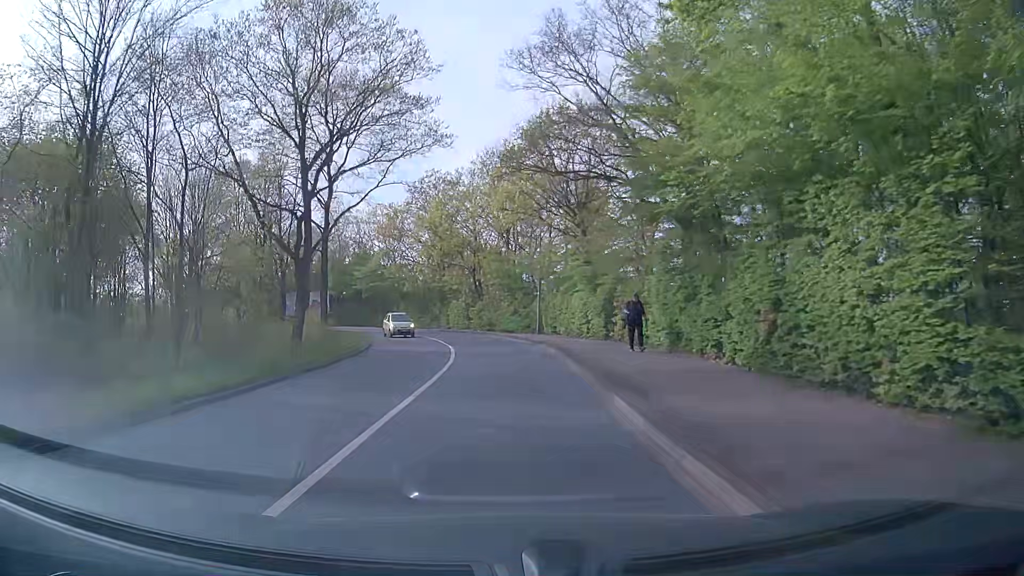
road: primary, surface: asphalt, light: Day
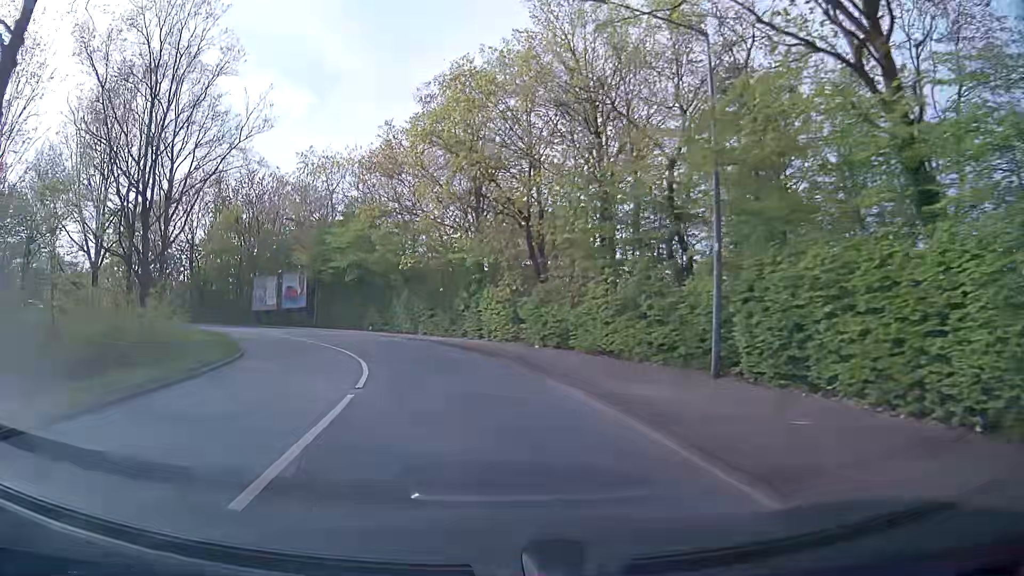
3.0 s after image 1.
(-0.6, +28.9) m; -6°
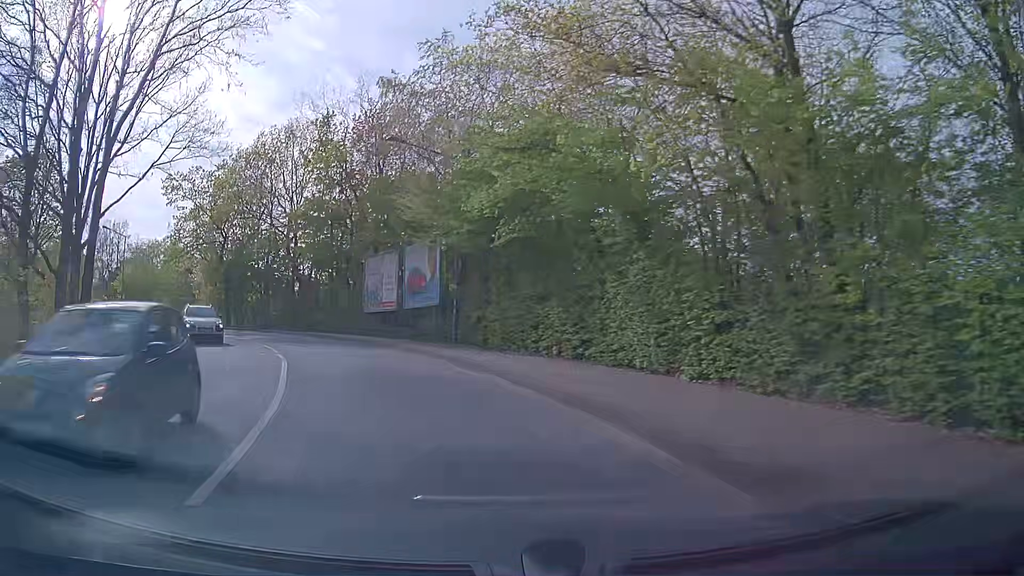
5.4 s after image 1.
(-3.3, +23.3) m; -18°
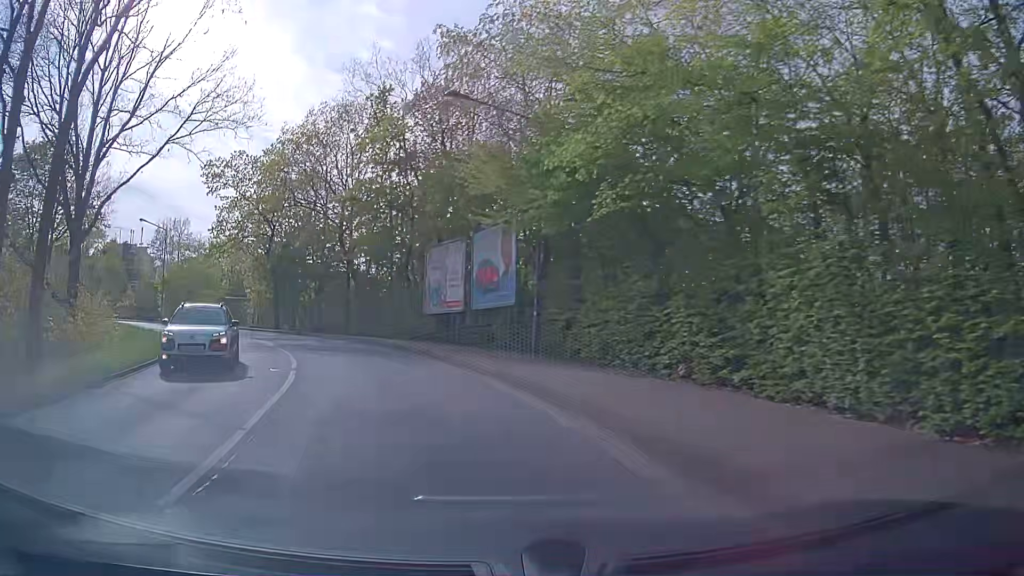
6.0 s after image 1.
(-0.2, +5.7) m; -6°
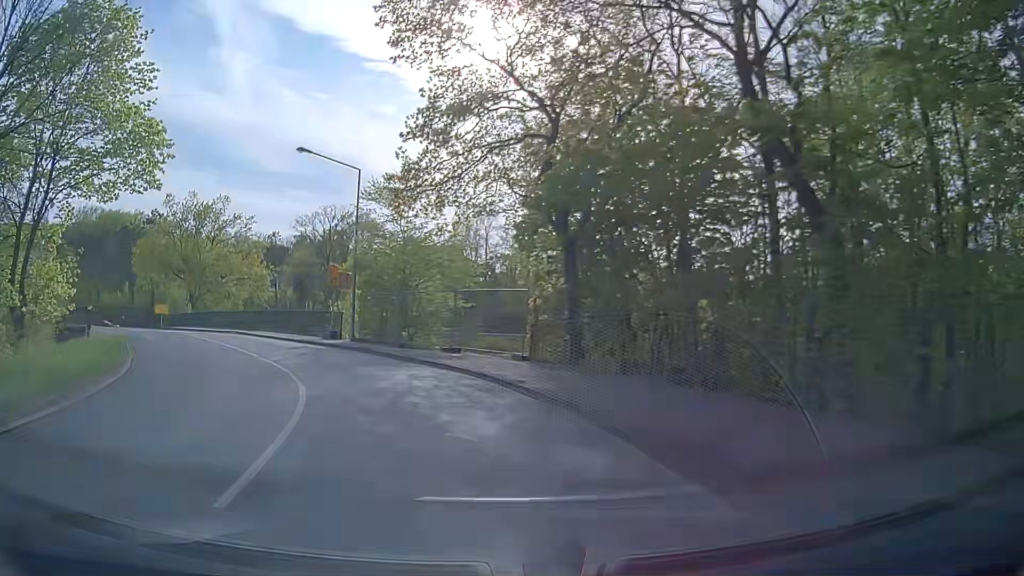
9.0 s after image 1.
(-7.2, +26.3) m; -29°
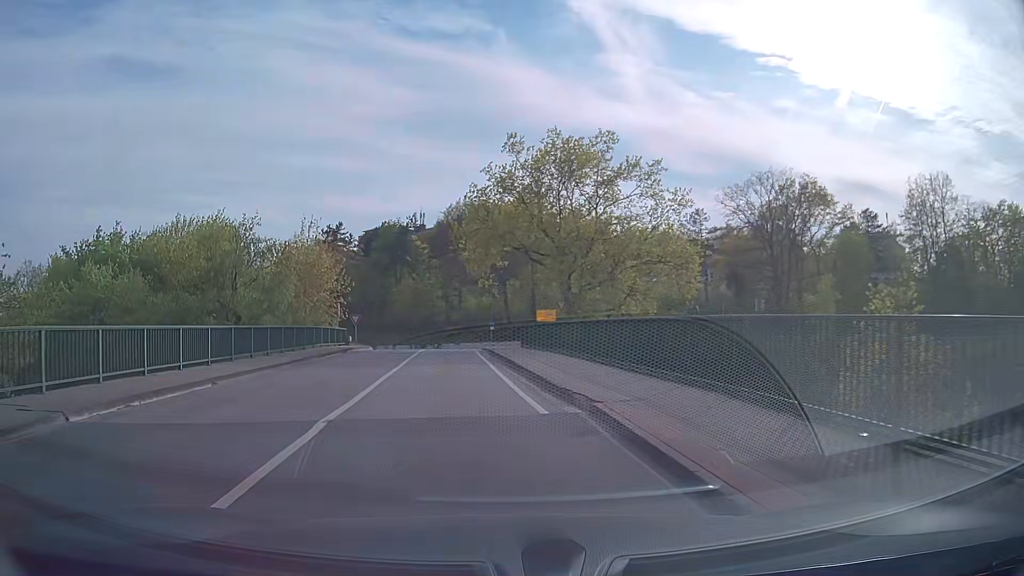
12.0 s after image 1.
(-7.9, +25.0) m; -36°
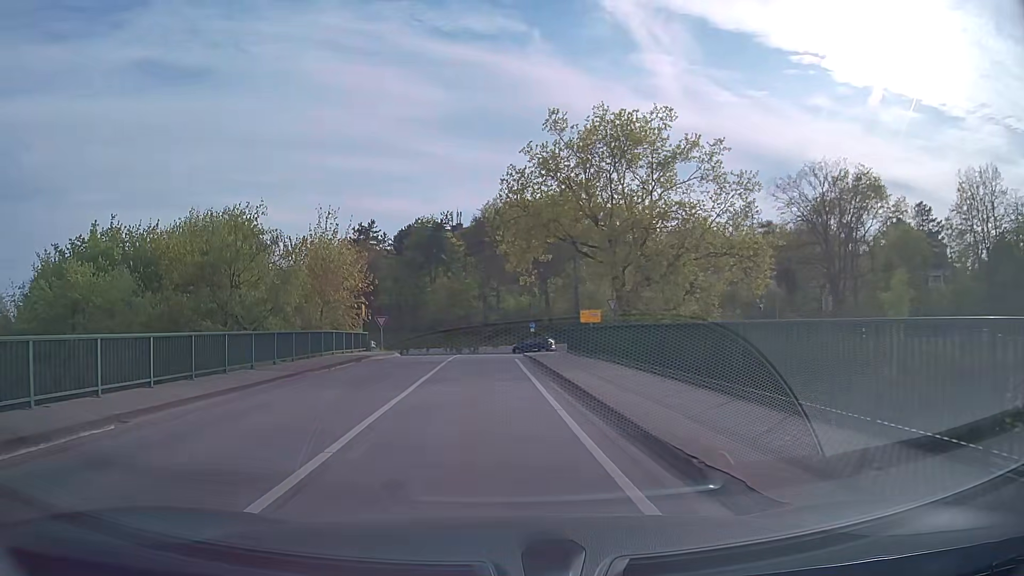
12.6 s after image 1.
(-0.1, +5.1) m; -2°
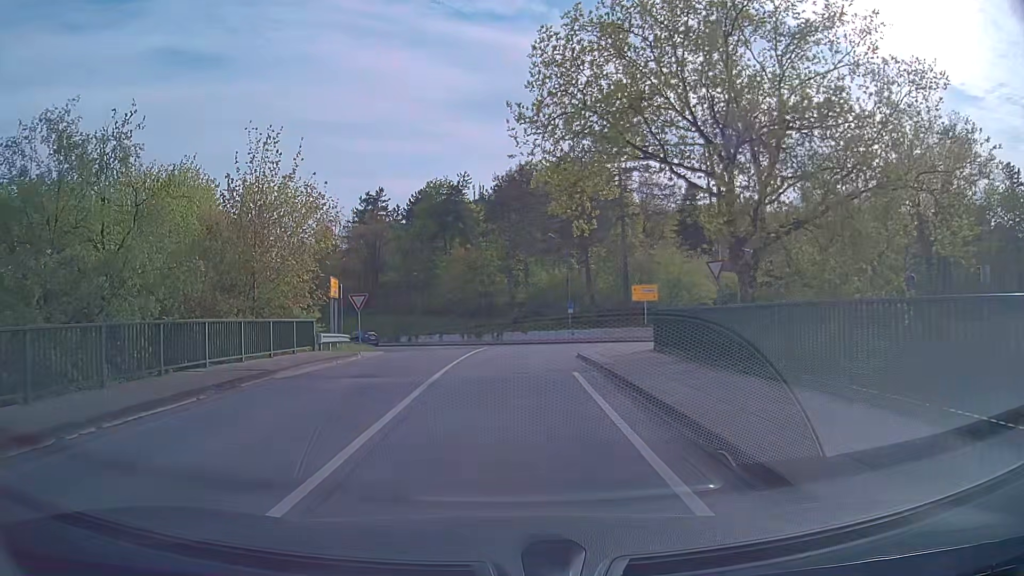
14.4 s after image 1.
(-0.5, +14.6) m; -3°
(0, +10) (0, +20) (+1, +30) (+1, +40) (-1, +50) (-7, +57) (-14, +64) (-21, +72) (-29, +78) (-37, +85) m
